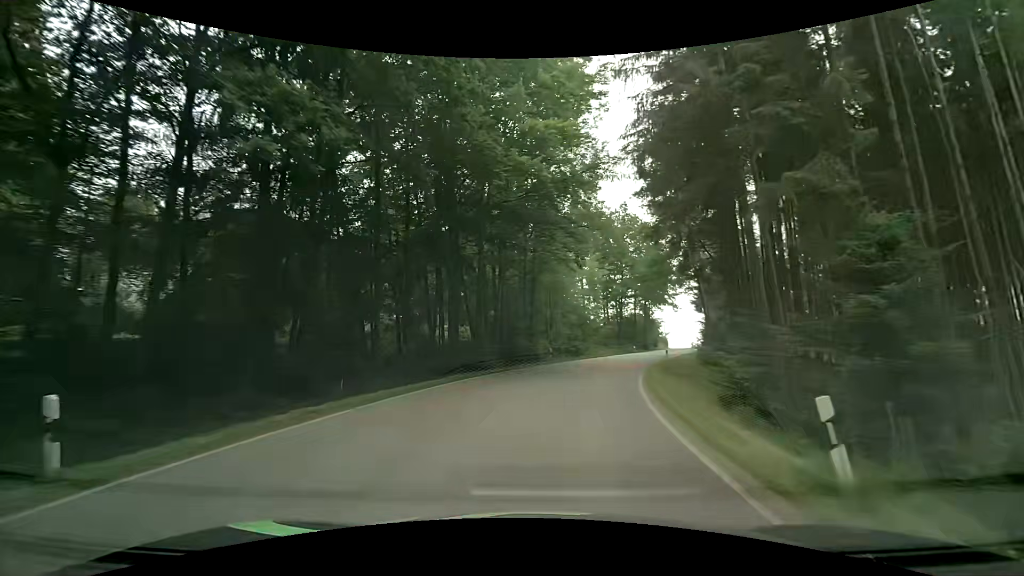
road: secondary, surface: asphalt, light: Day
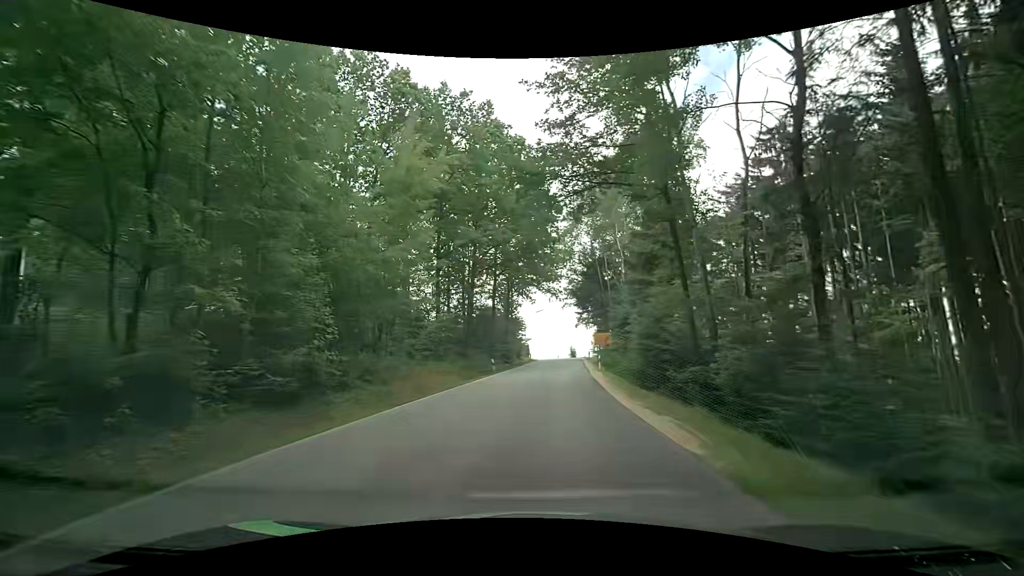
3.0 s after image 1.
(+4.7, +32.0) m; +15°
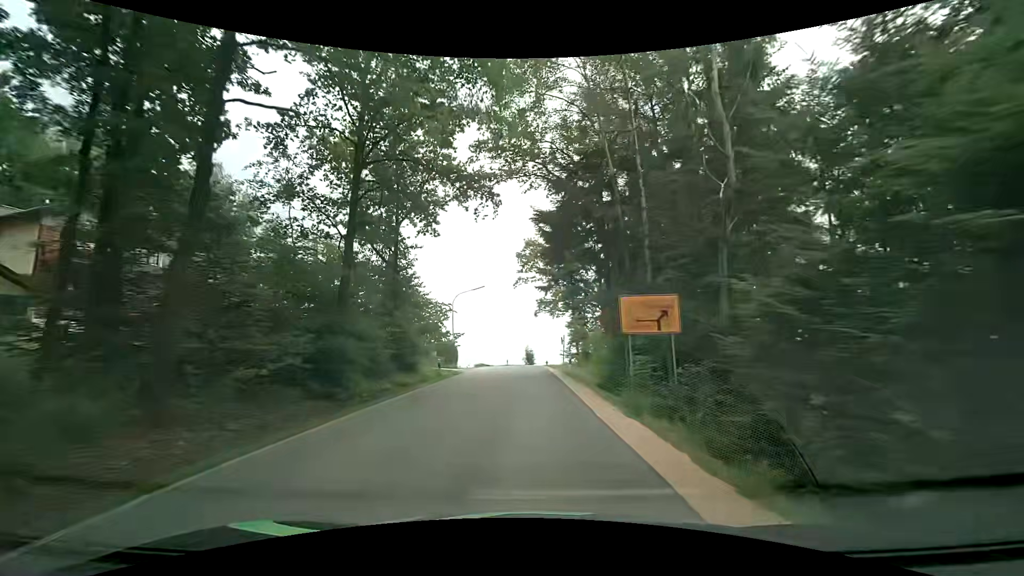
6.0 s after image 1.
(+3.3, +32.9) m; +8°
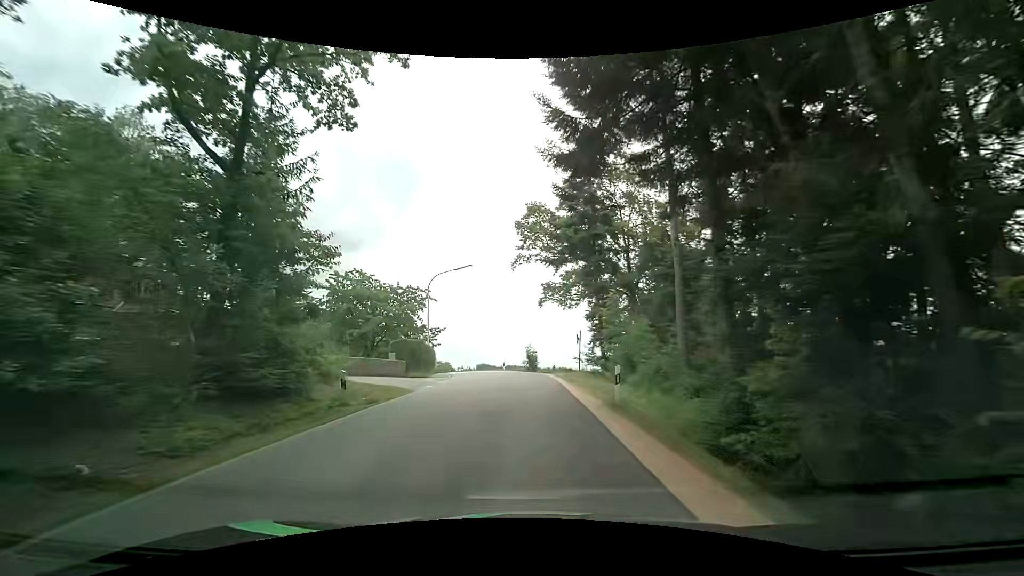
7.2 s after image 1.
(-0.1, +13.8) m; 0°
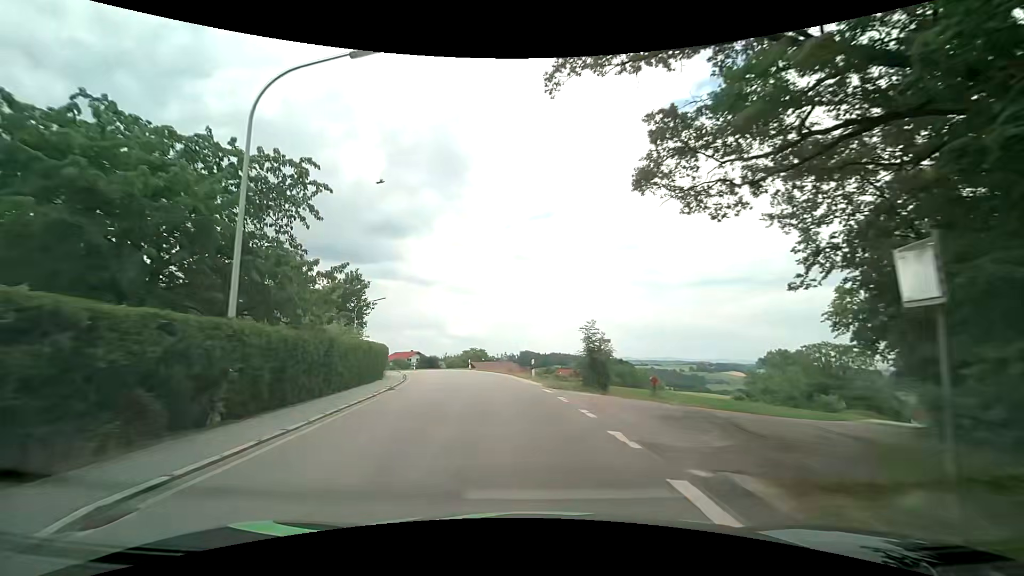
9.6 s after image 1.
(-1.0, +28.2) m; -6°
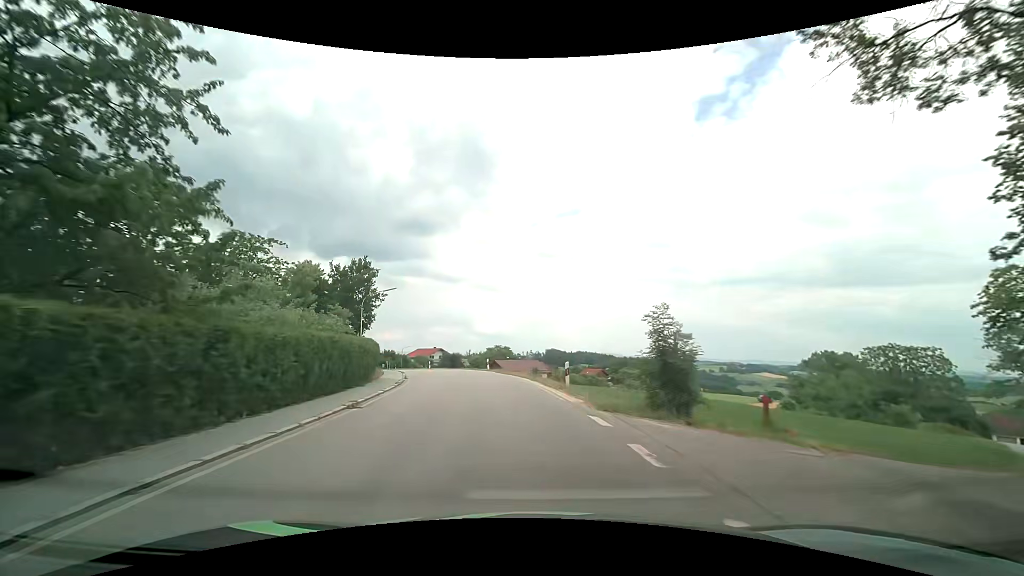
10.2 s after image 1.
(-0.1, +6.9) m; -2°
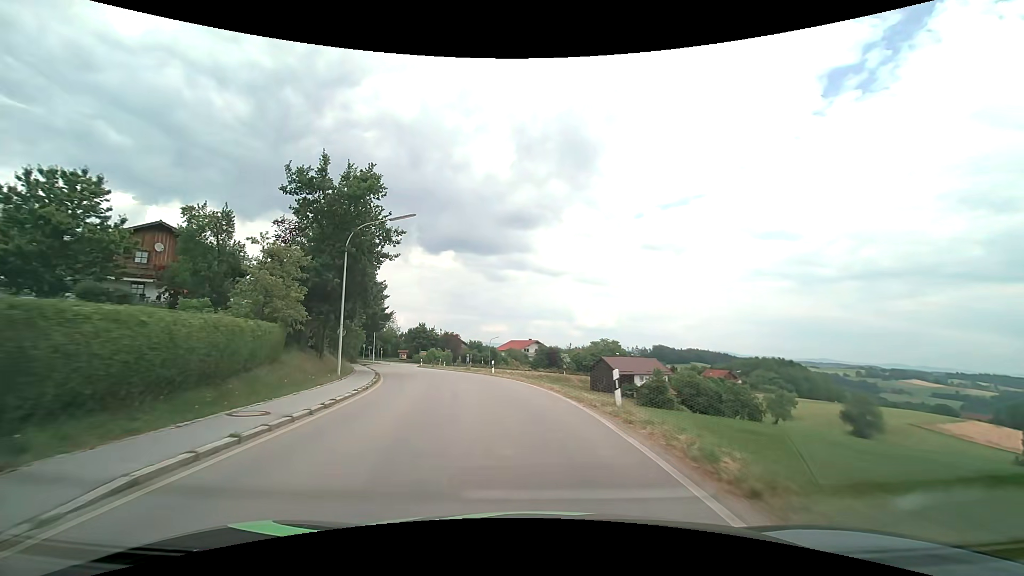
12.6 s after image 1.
(-2.6, +27.8) m; -11°
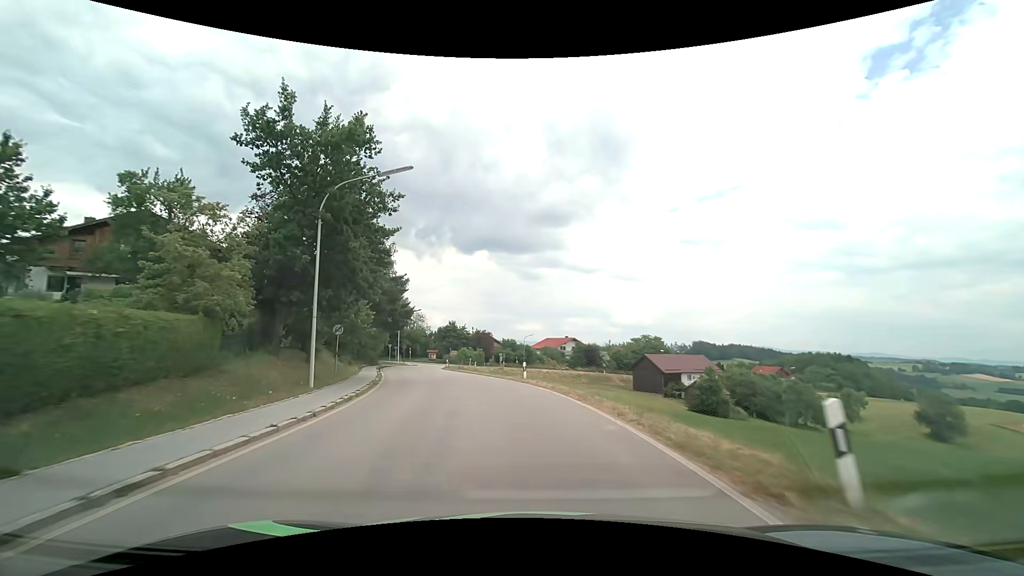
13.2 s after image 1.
(-0.2, +7.2) m; -4°
(-1, +10) (-2, +20) (-4, +30) (-7, +39) (-10, +49) (-12, +59) (-13, +68) (-14, +78) (-13, +88) (-10, +98) m
